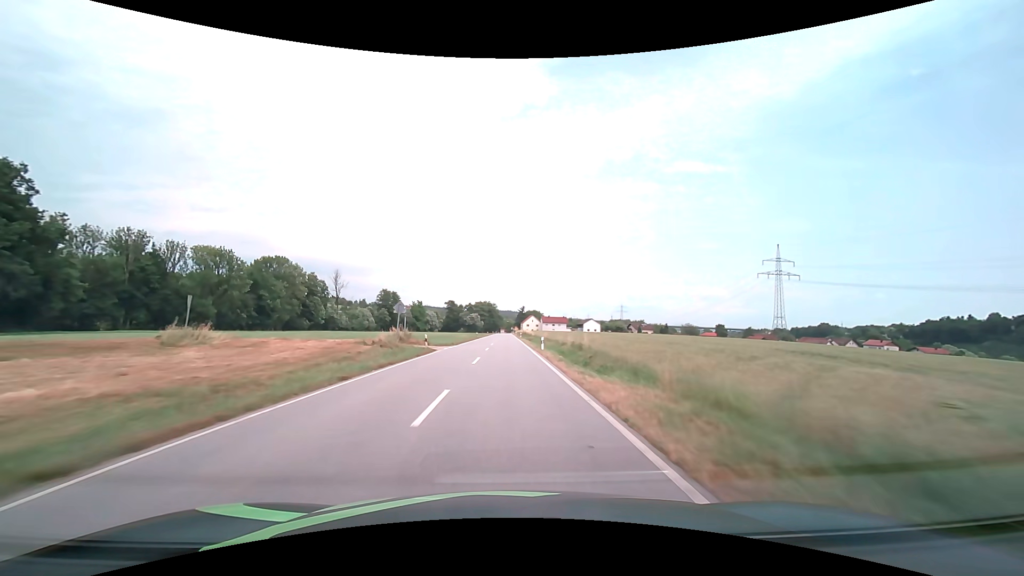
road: secondary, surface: asphalt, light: Day
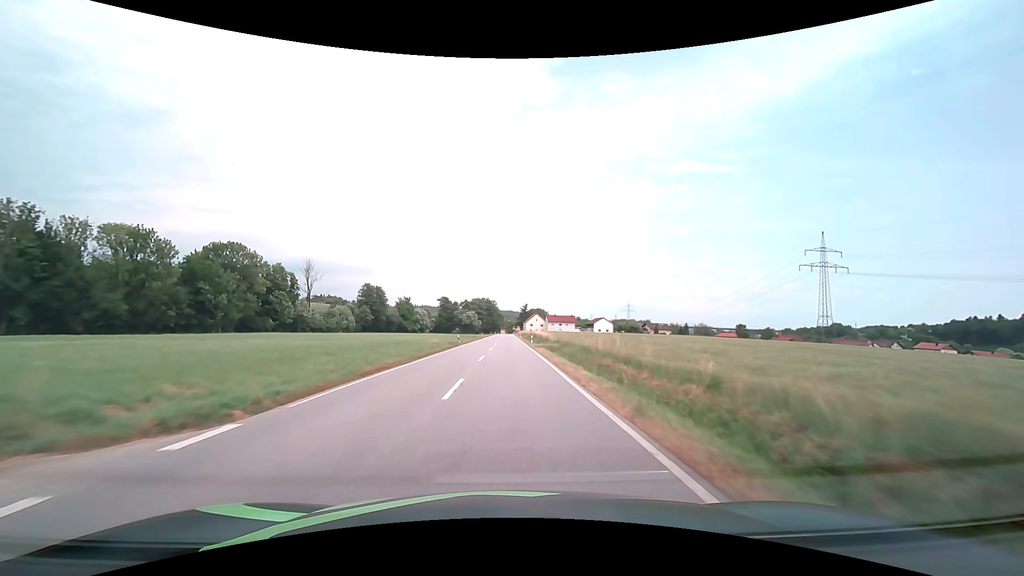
(0.0, +33.2) m; 0°
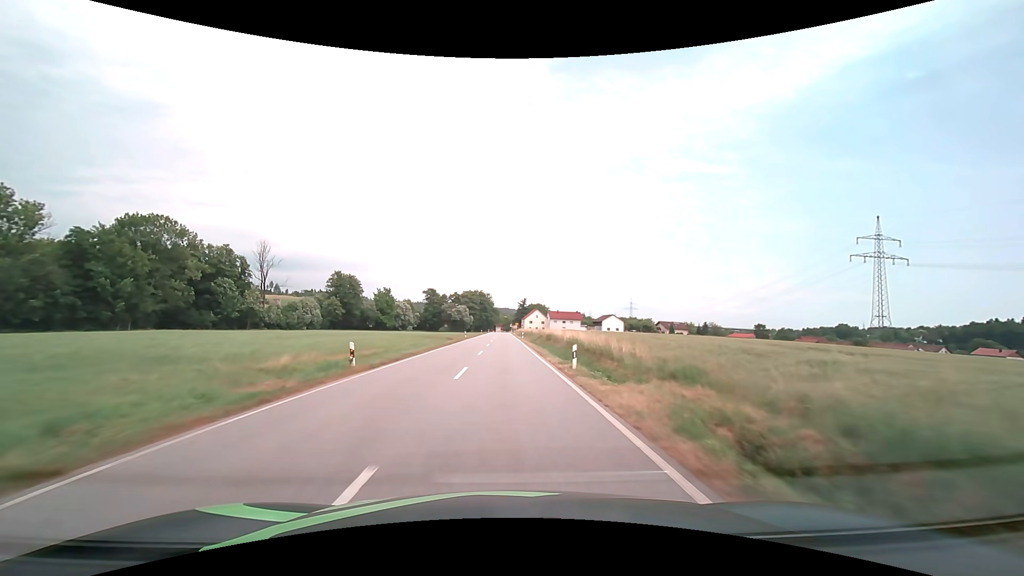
(+0.2, +32.9) m; +1°
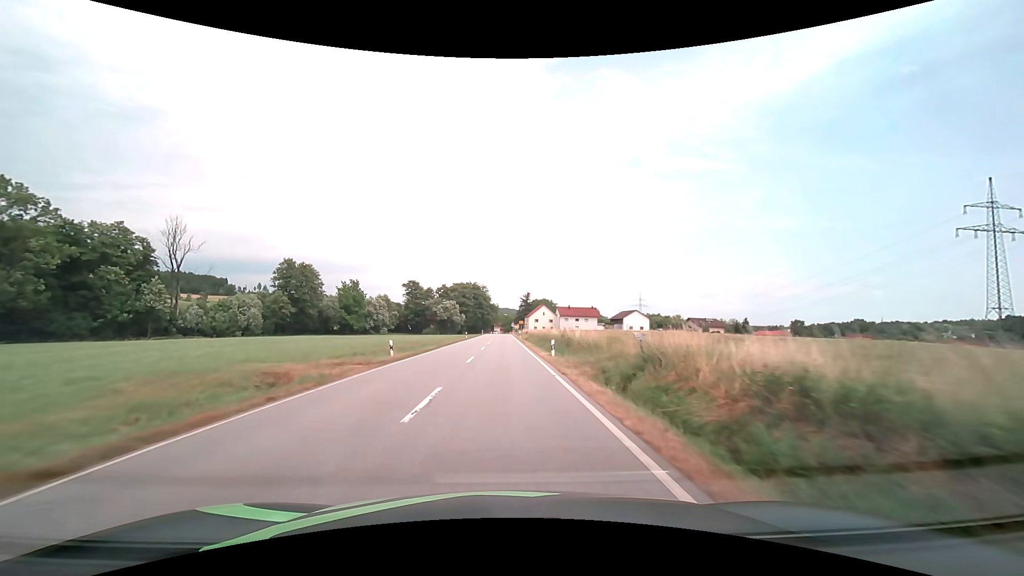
(0.0, +41.6) m; 0°
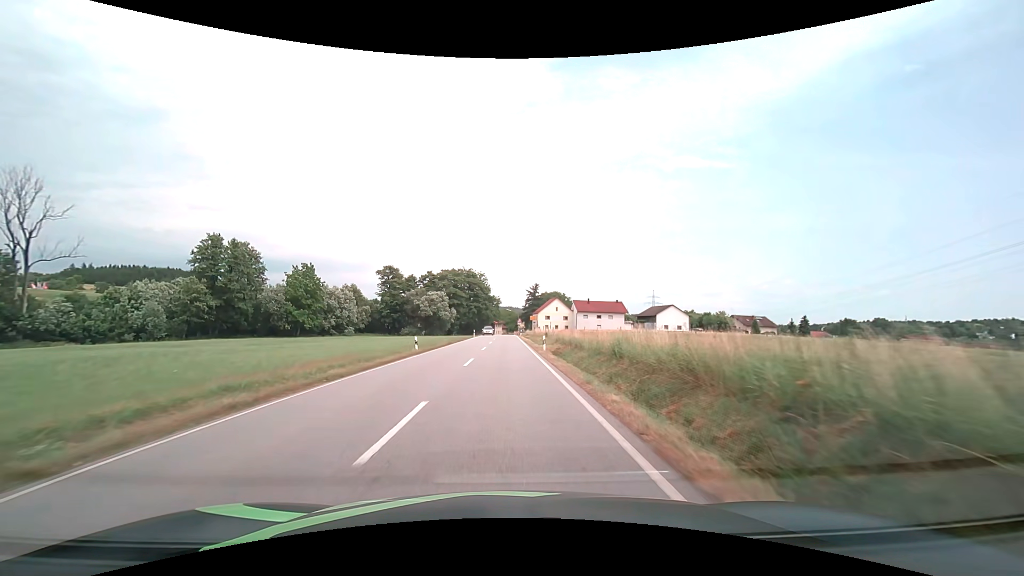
(-0.1, +38.2) m; 0°
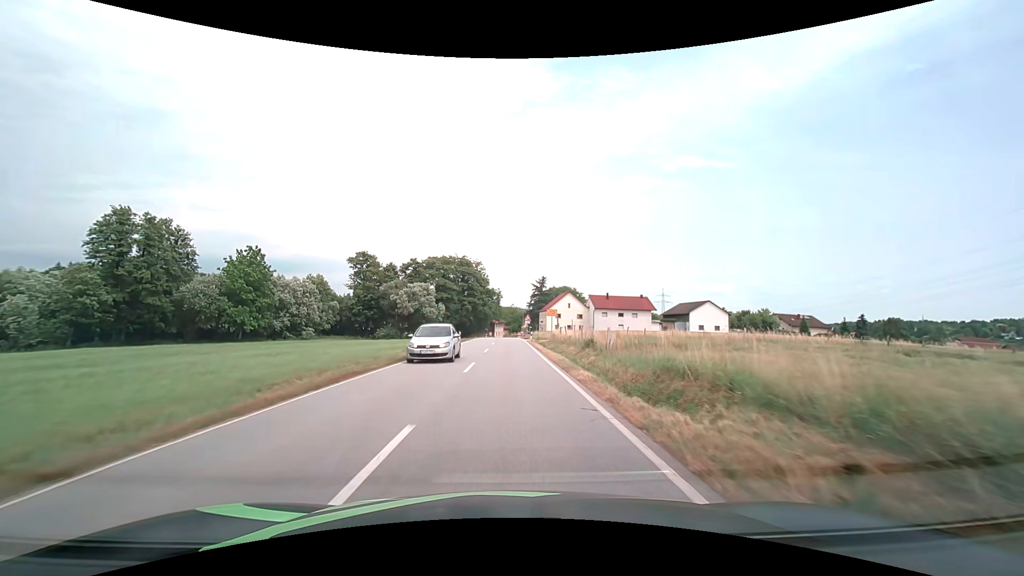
(-0.1, +25.9) m; 0°
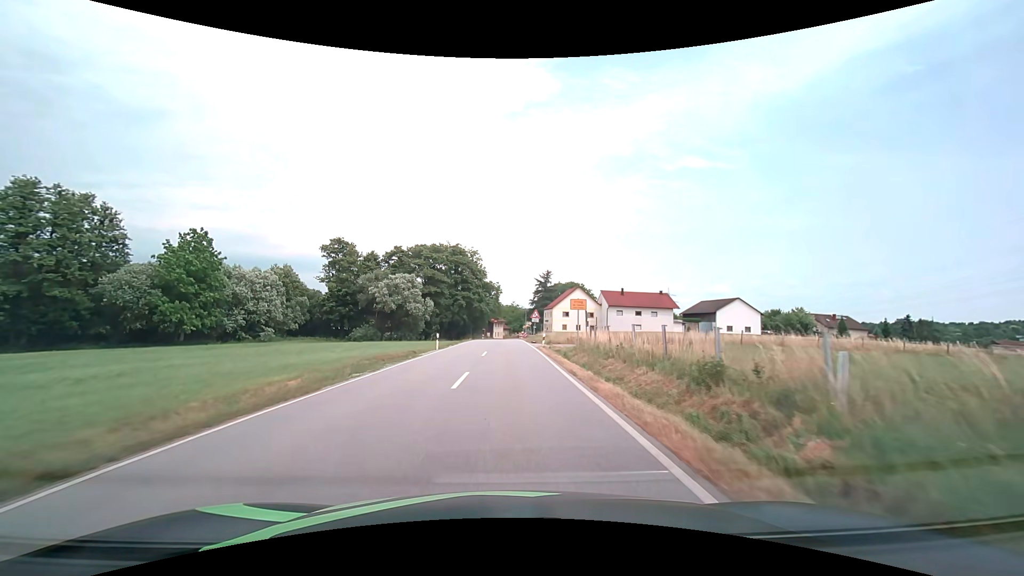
(0.0, +16.0) m; 0°
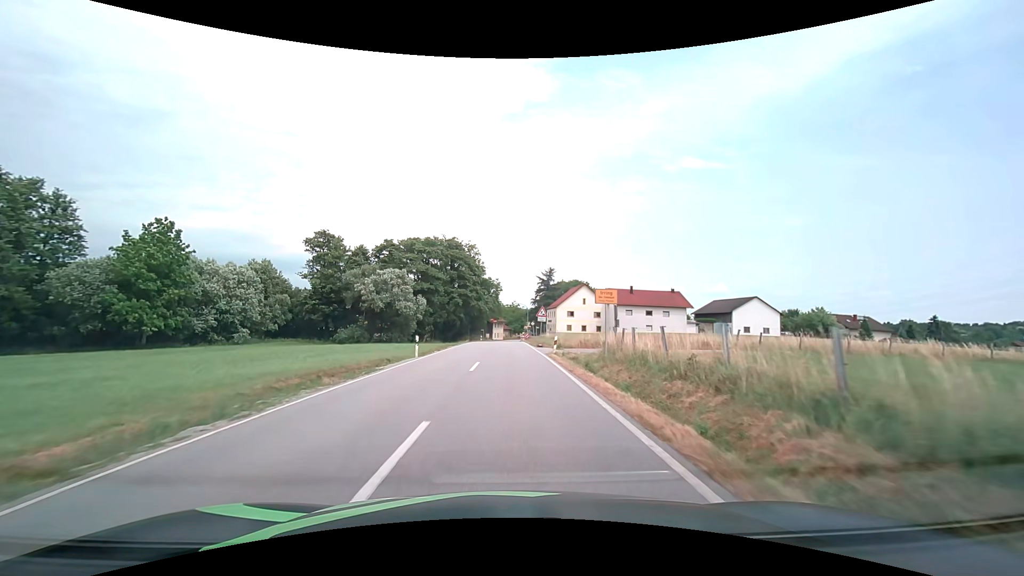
(0.0, +7.7) m; 0°
(0, +10) (0, +20) (0, +30) (0, +40) (0, +50) (0, +60) (0, +70) (0, +80) (0, +90) (0, +100) m
